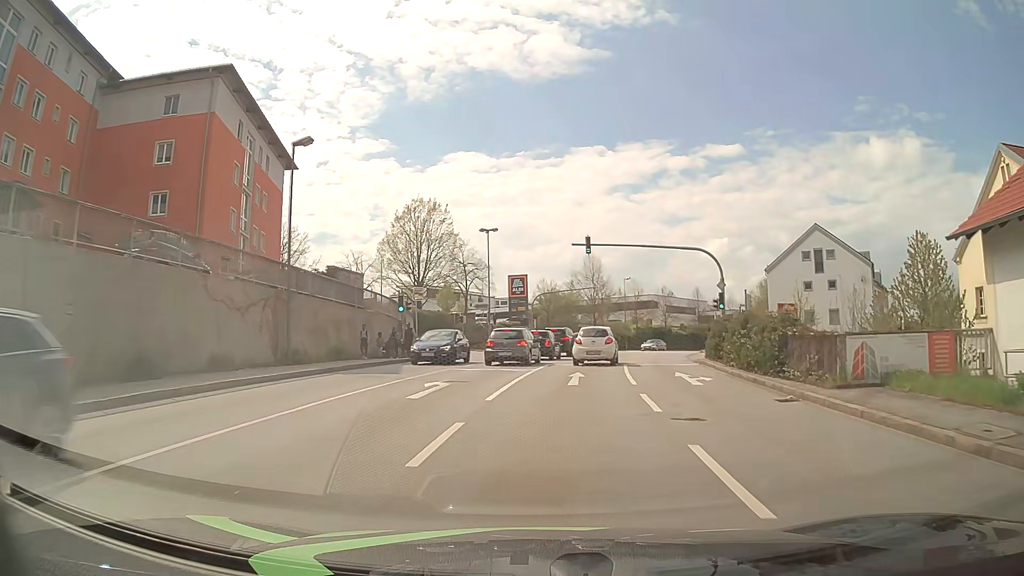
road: tertiary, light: Day
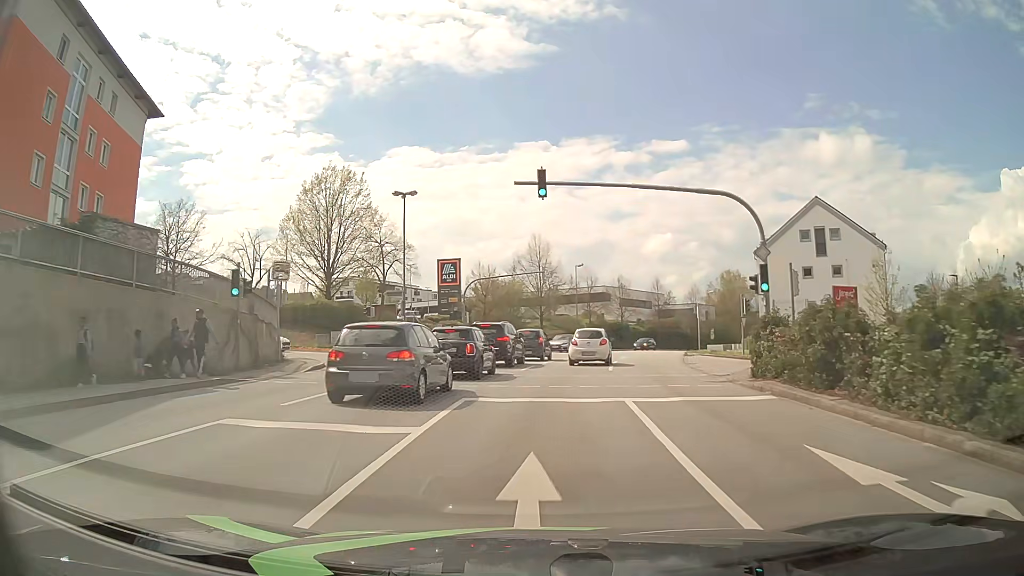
(+0.7, +14.0) m; +5°
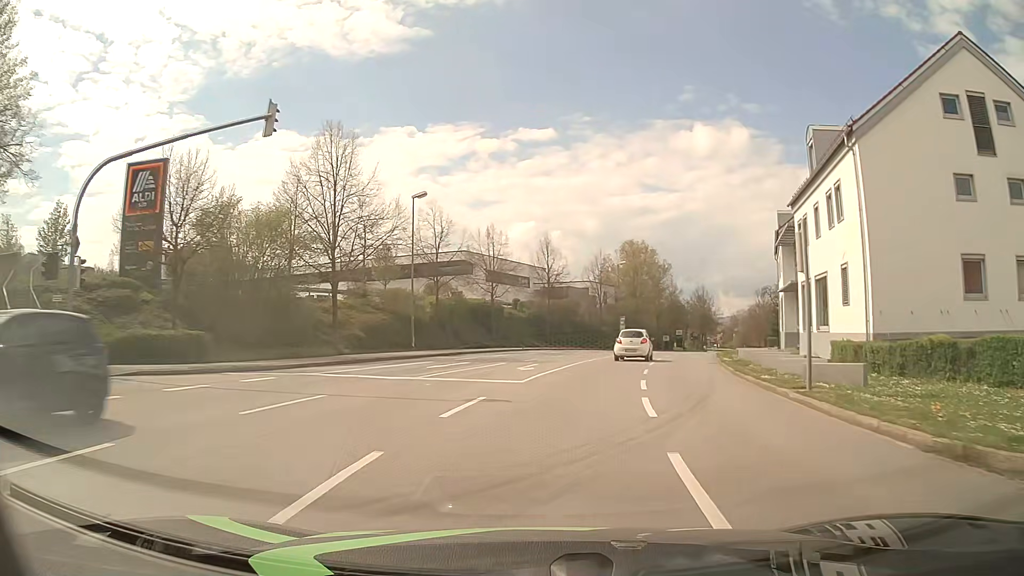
(+3.5, +37.0) m; +12°
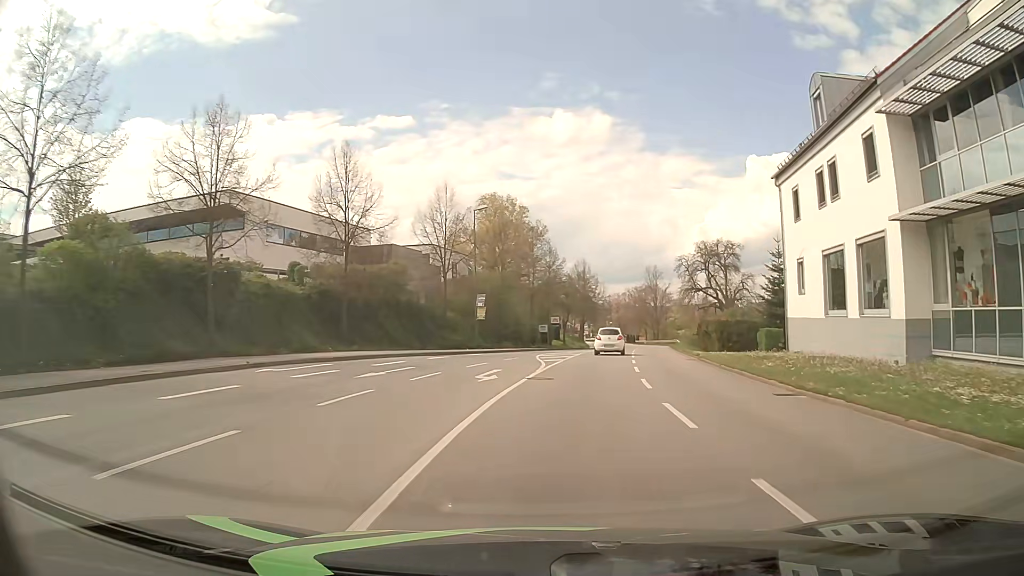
(+3.3, +30.5) m; +12°
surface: asphalt
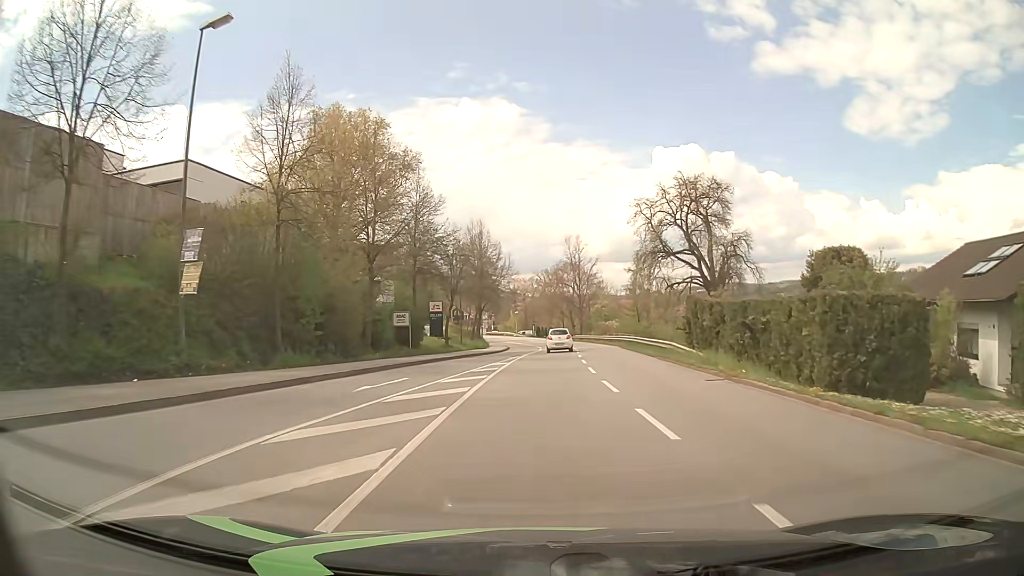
(+2.7, +31.0) m; +8°
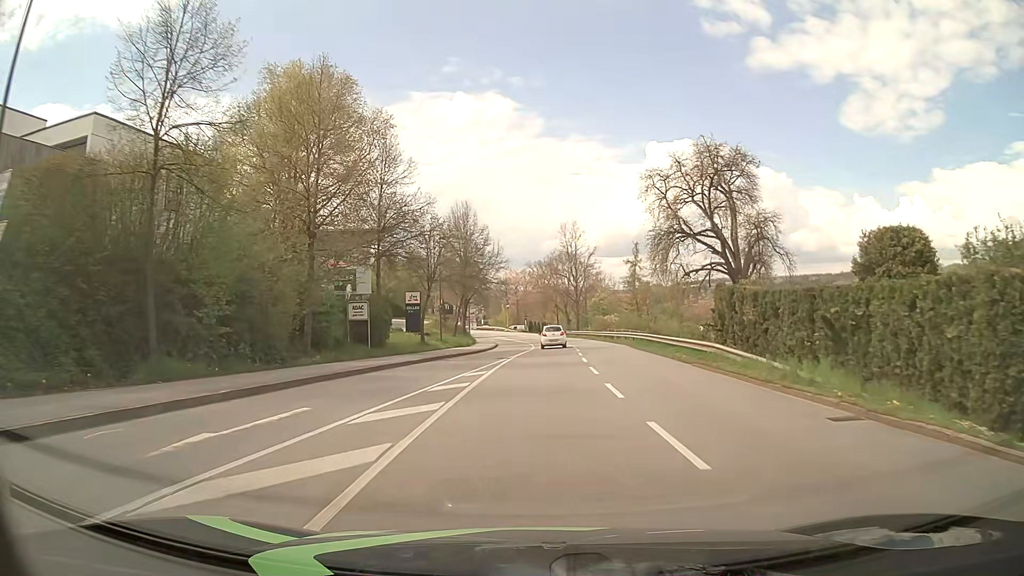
(+0.1, +7.9) m; +1°
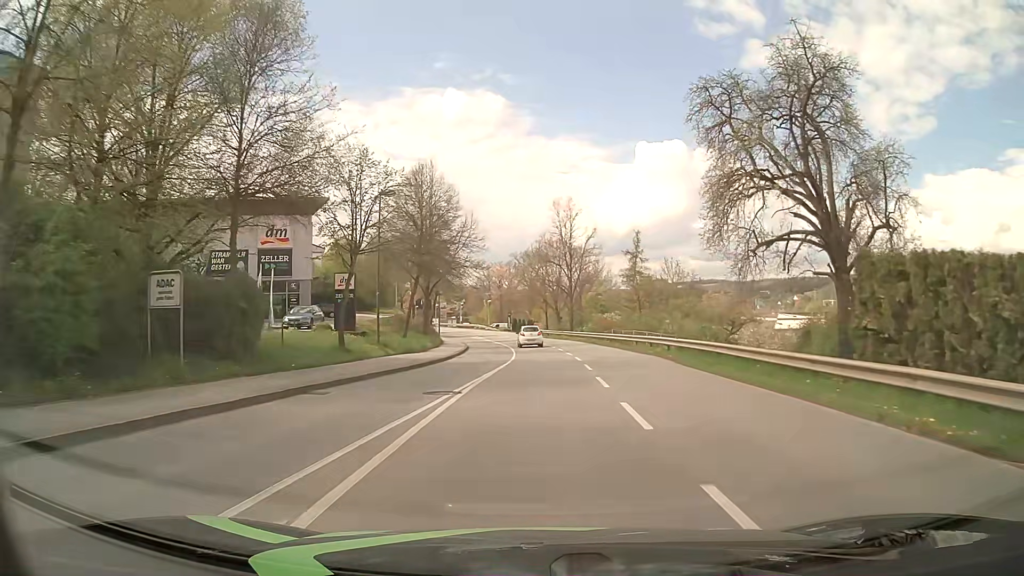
(+0.1, +15.7) m; +1°
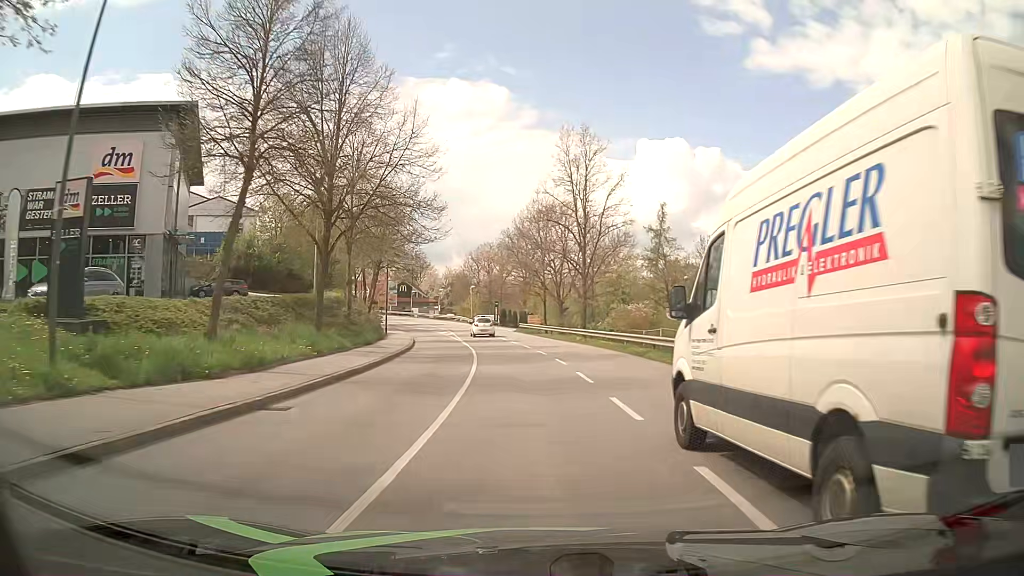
(+0.3, +23.3) m; +1°
(0, +10) (0, +20) (-1, +30) (-2, +40) (-4, +50) (-5, +60) (-8, +69) (-10, +79) (-14, +88) (-17, +98) m
